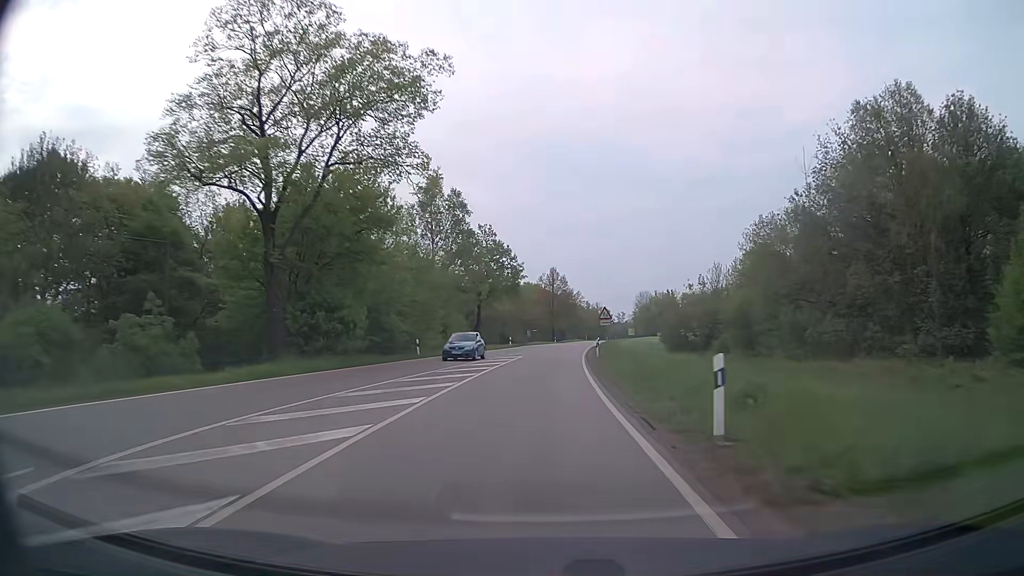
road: secondary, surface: asphalt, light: Day
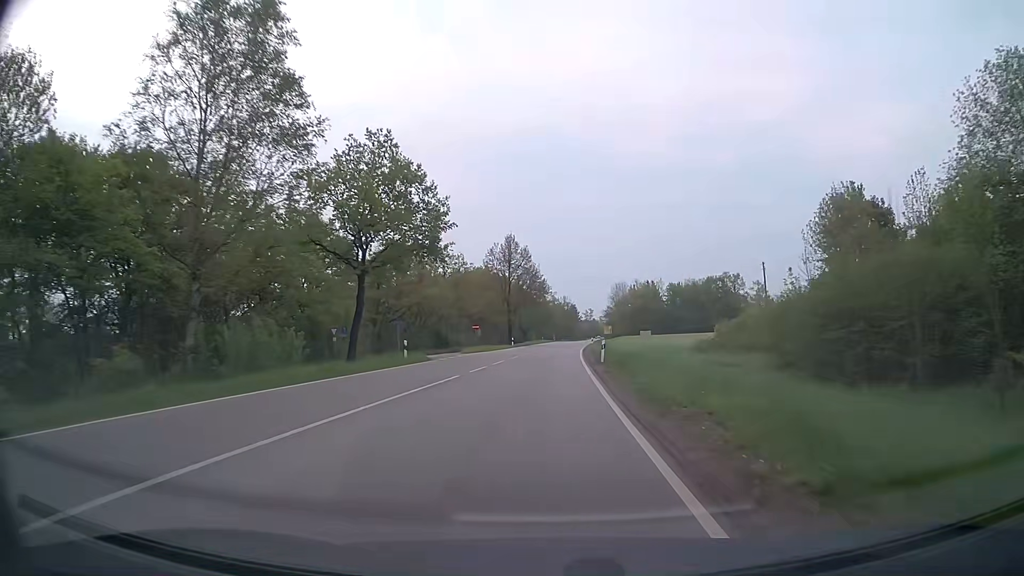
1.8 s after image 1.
(+1.2, +40.3) m; +3°
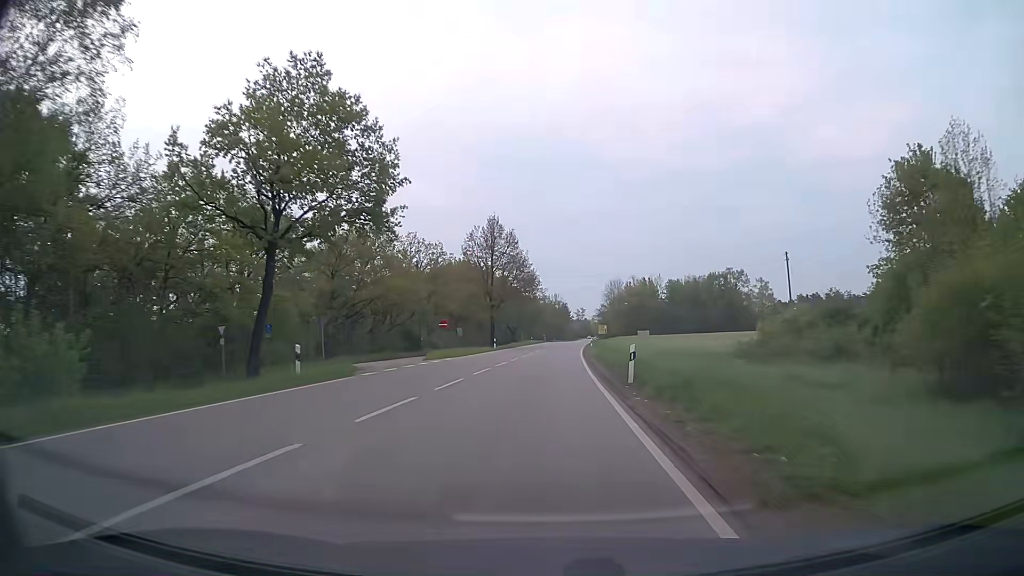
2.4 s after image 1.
(+0.1, +13.5) m; +1°
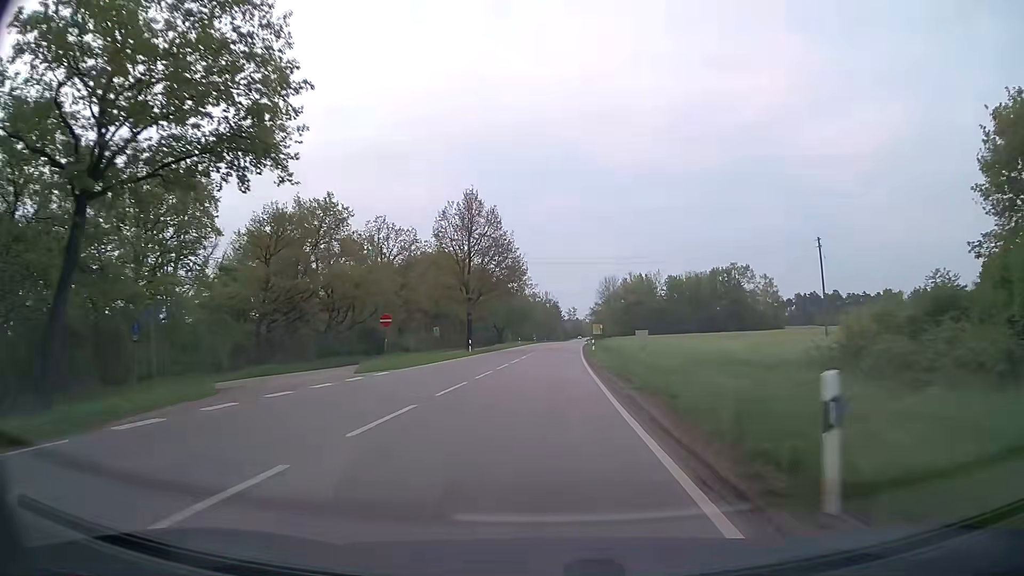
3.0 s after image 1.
(+0.1, +13.5) m; +1°
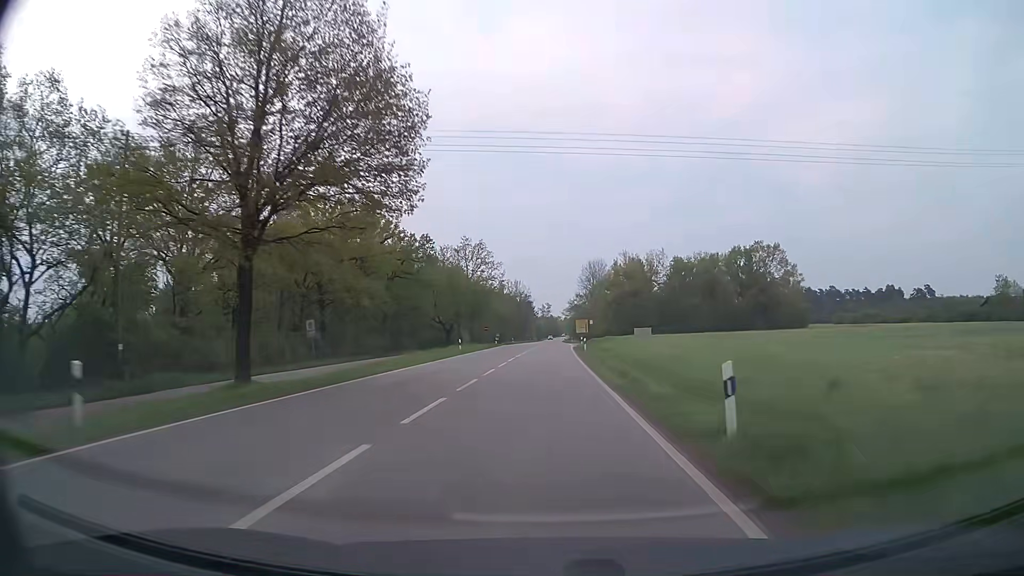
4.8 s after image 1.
(+0.9, +40.6) m; +2°
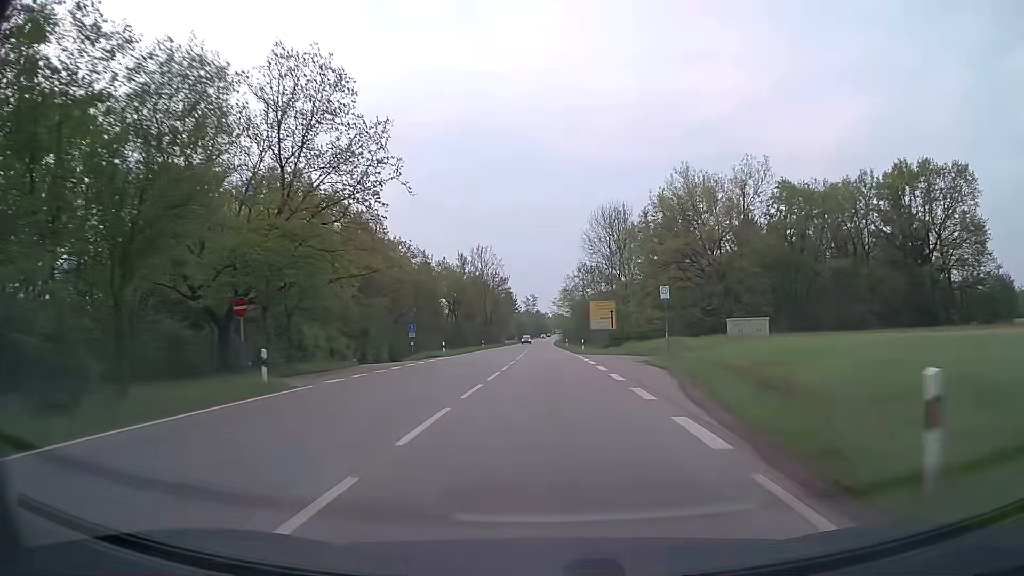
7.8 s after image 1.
(+0.9, +68.0) m; +1°
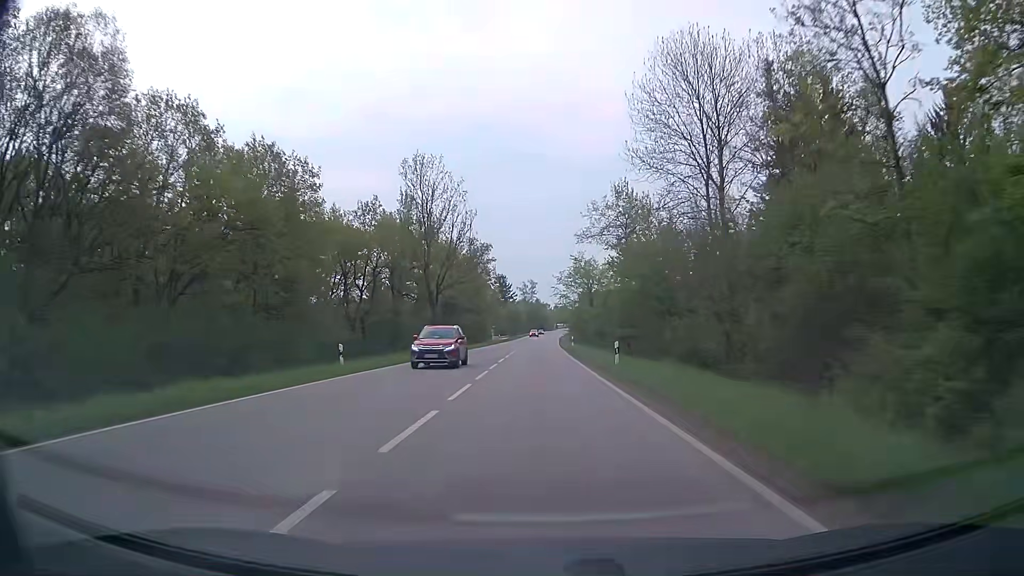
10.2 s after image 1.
(+0.1, +54.7) m; 0°
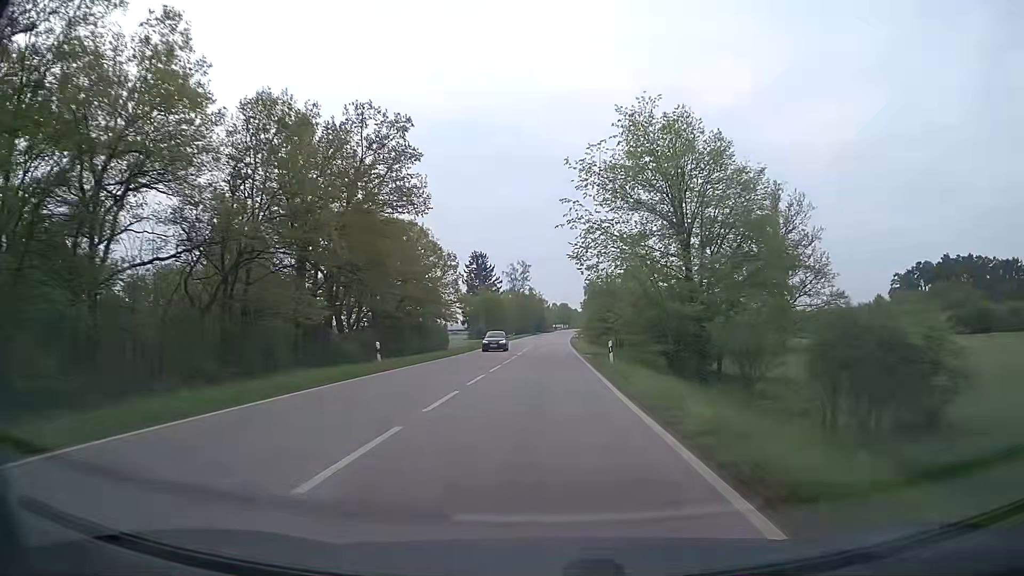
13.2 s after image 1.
(-0.1, +68.3) m; 0°
(0, +10) (0, +20) (0, +30) (0, +40) (+1, +50) (+1, +60) (+1, +70) (+1, +80) (+2, +90) (+2, +100) m
